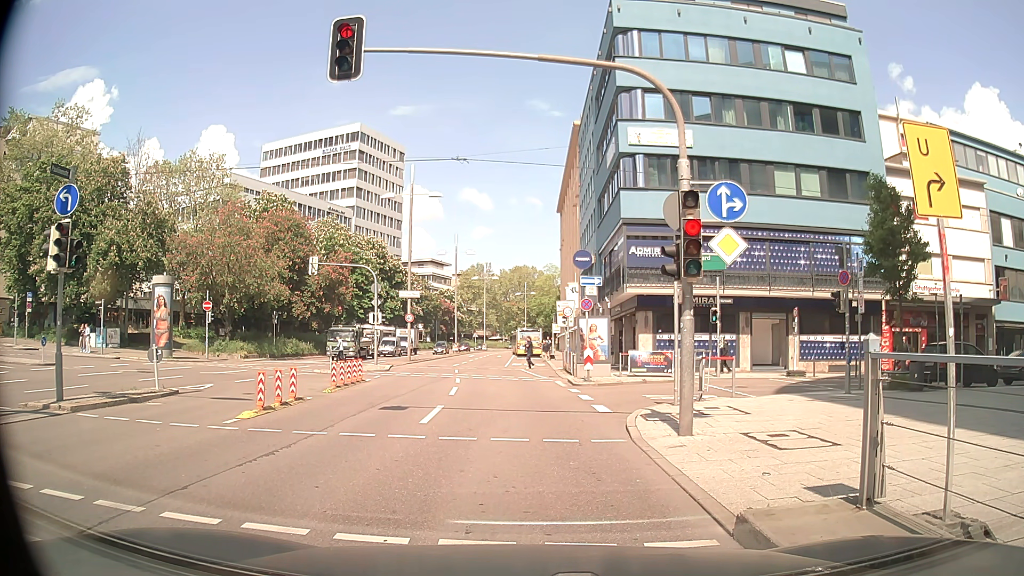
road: primary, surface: asphalt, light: Day
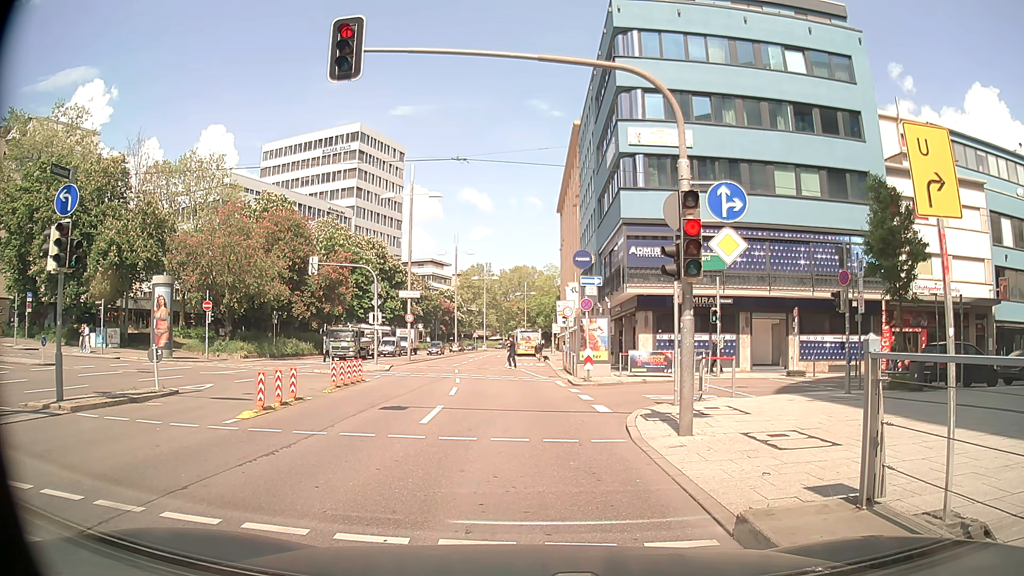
(0.0, 0.0) m; 0°
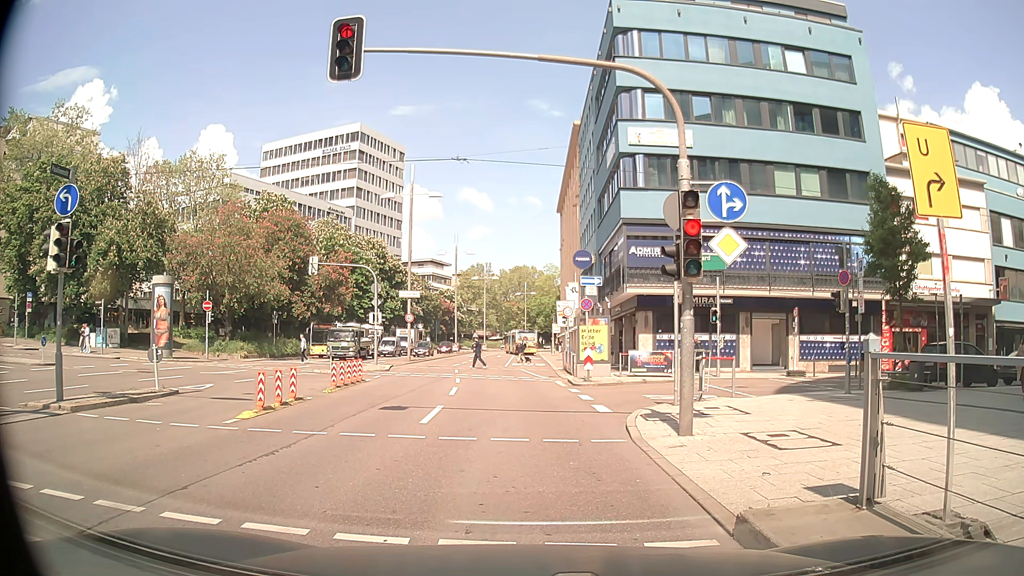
(0.0, 0.0) m; 0°
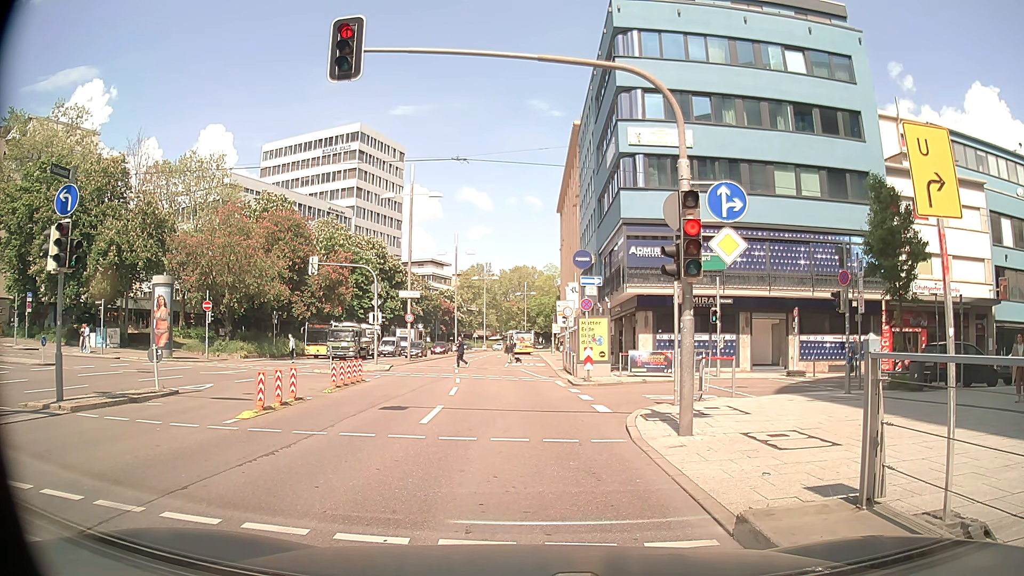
(0.0, 0.0) m; 0°
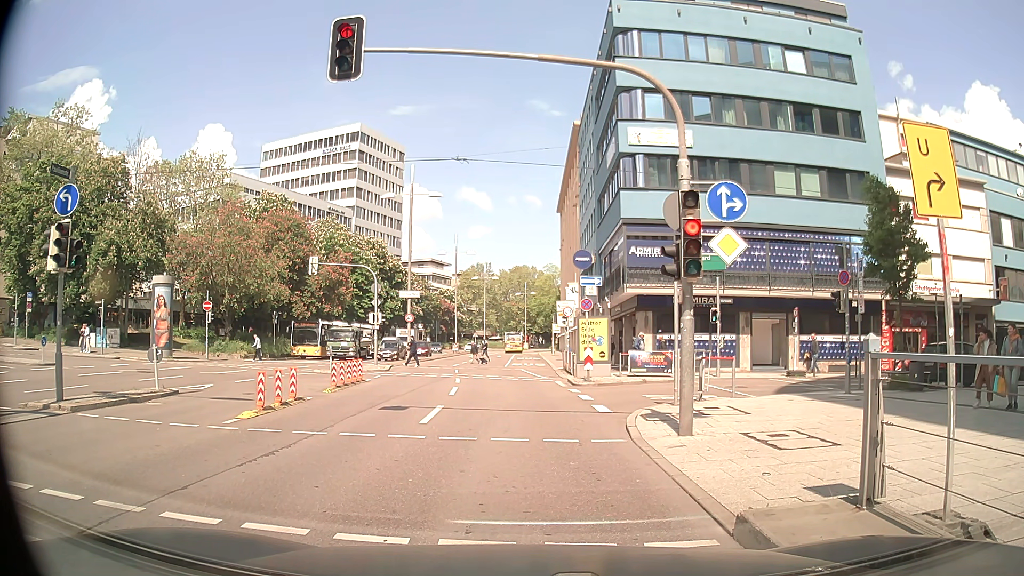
(0.0, 0.0) m; 0°
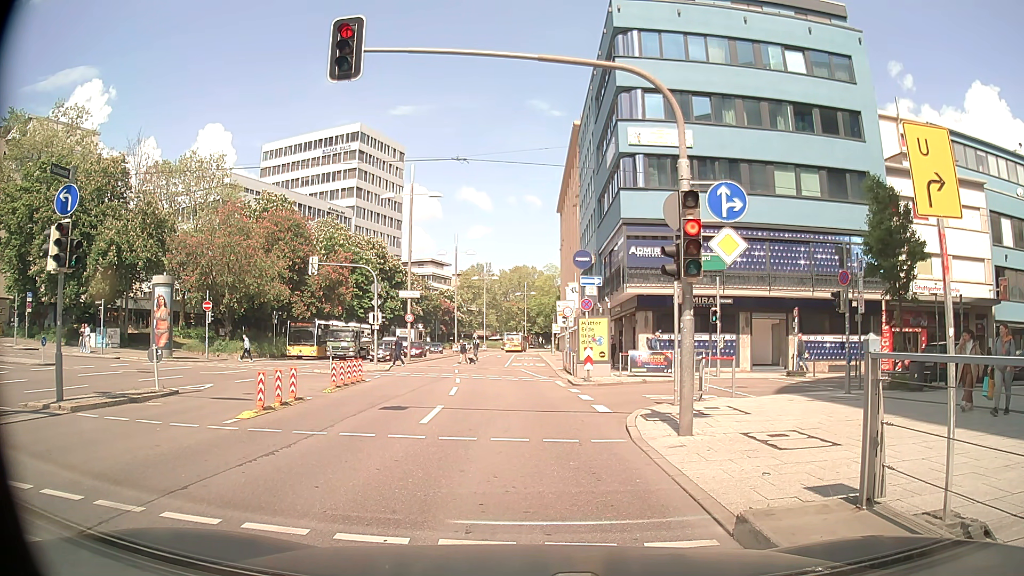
(0.0, 0.0) m; 0°
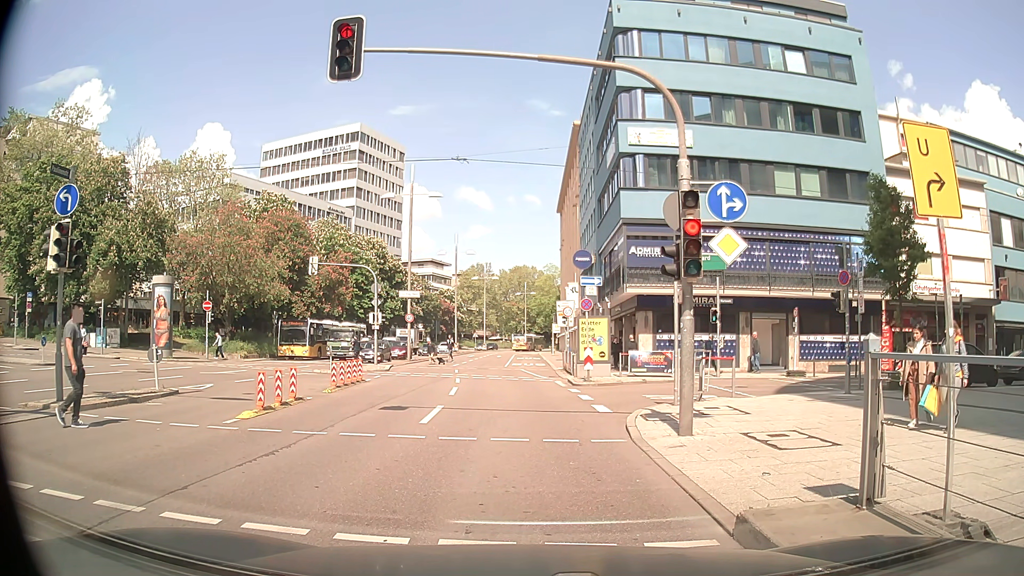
(0.0, 0.0) m; 0°
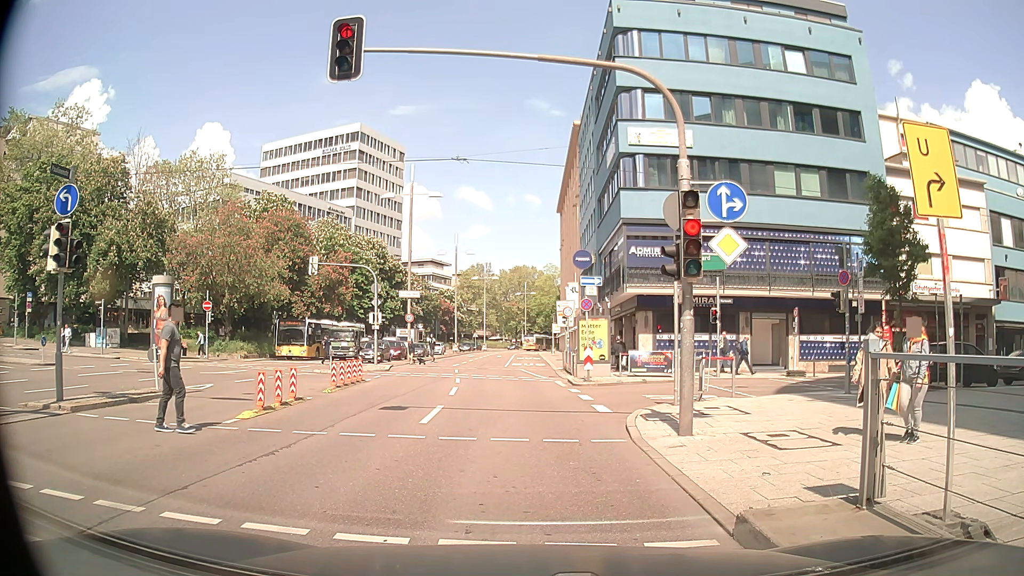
(0.0, 0.0) m; 0°
